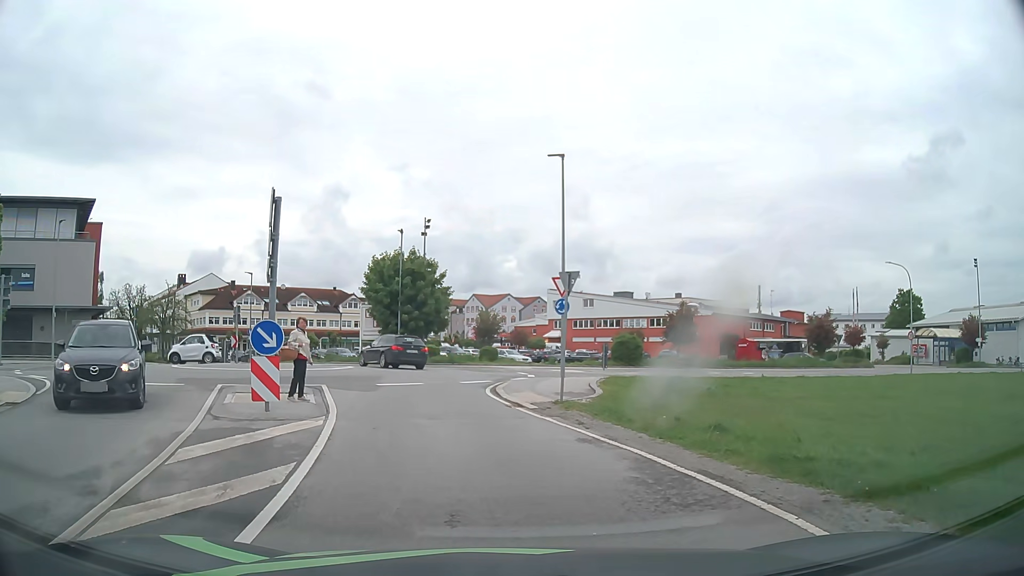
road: unclassified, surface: asphalt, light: Day
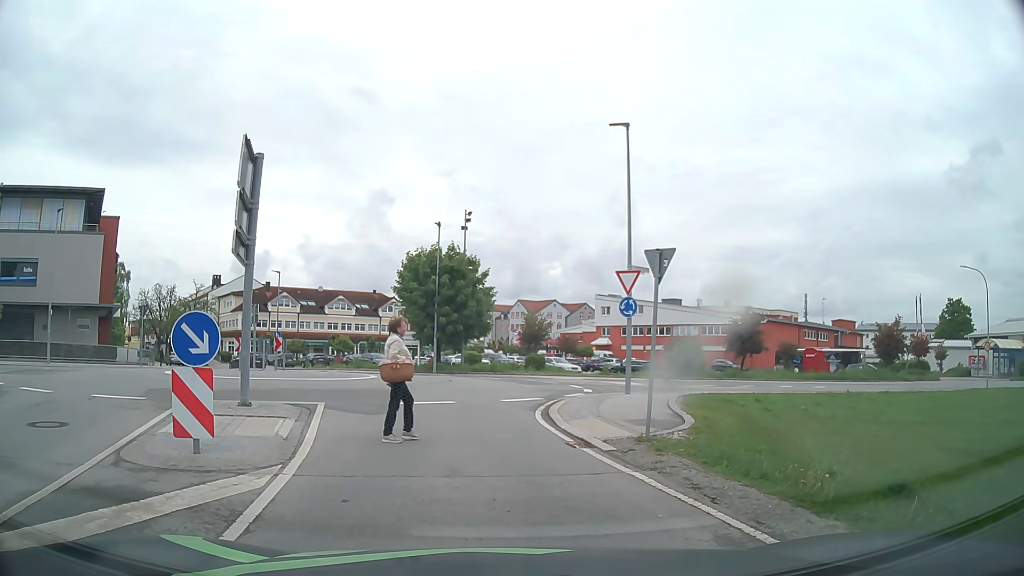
(-0.1, +4.2) m; -2°
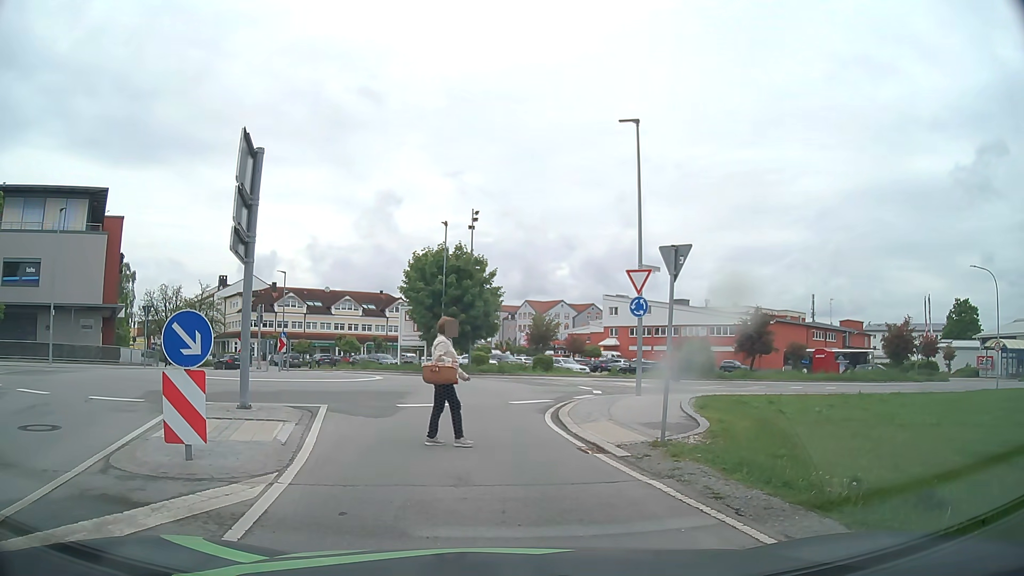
(0.0, +0.4) m; 0°
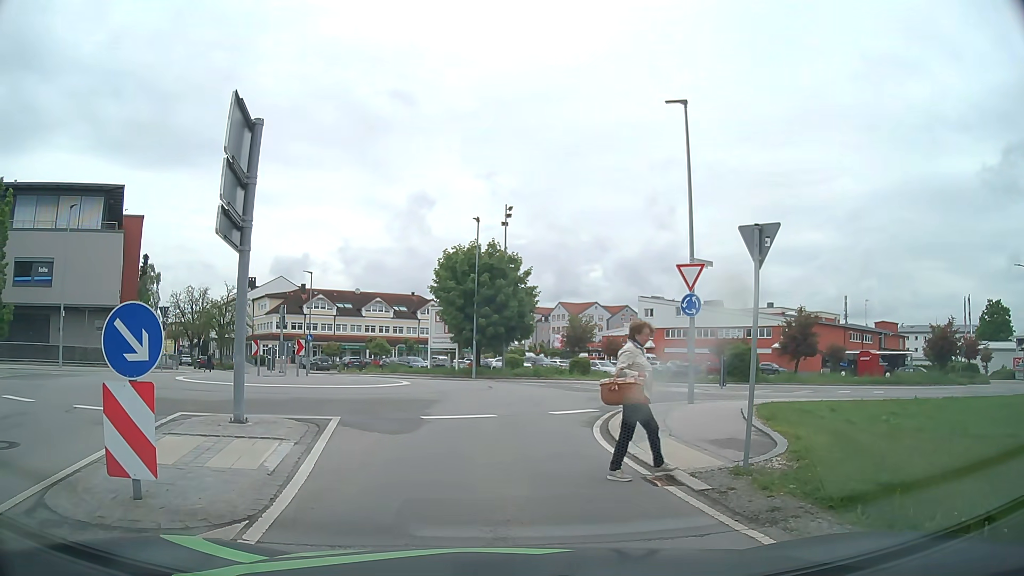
(0.0, +1.9) m; -5°
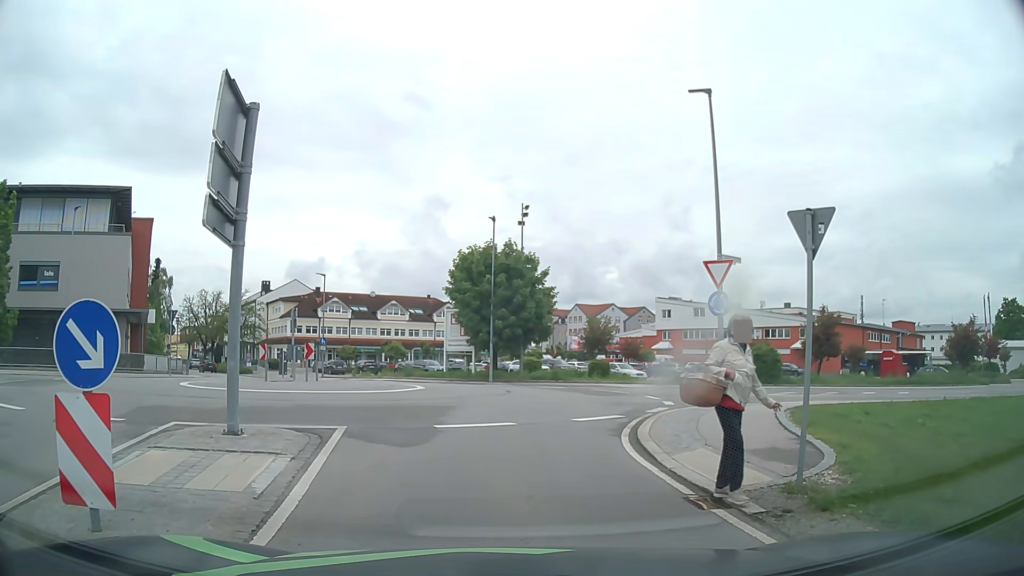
(0.0, +1.0) m; -1°
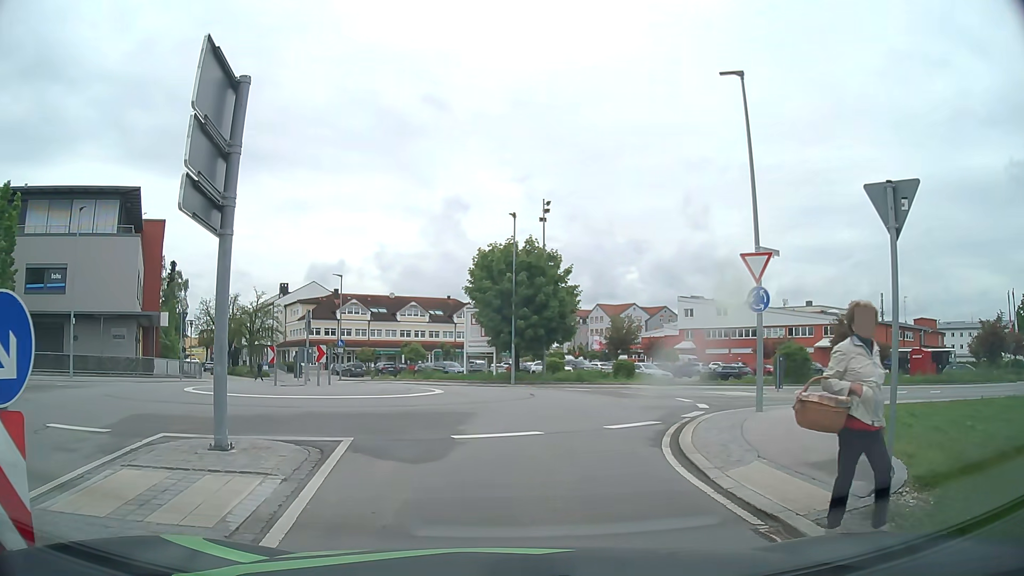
(0.0, +1.2) m; -2°
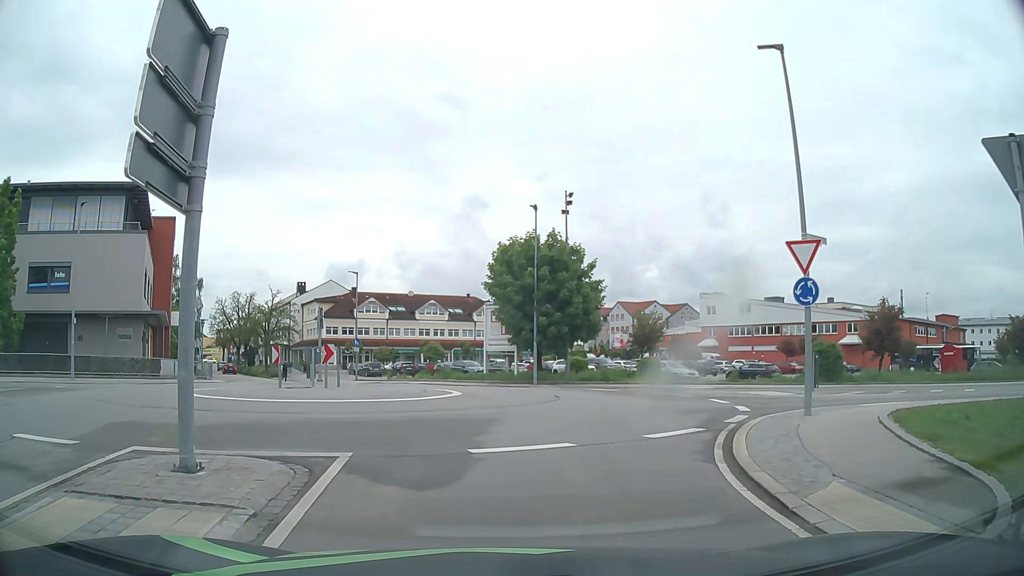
(0.0, +1.6) m; -1°
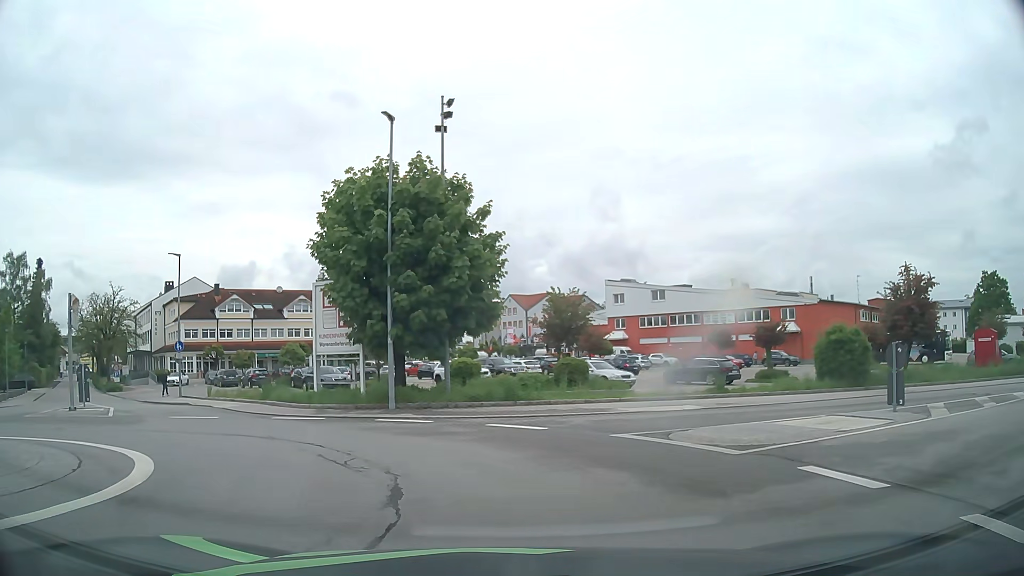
(+1.0, +12.9) m; +10°
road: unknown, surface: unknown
(-2, +10) (-11, +13) (-19, +8) (-27, +3) (-36, -3) (-44, -8) (-52, -14) (-60, -20) (-68, -26) (-76, -33) m
